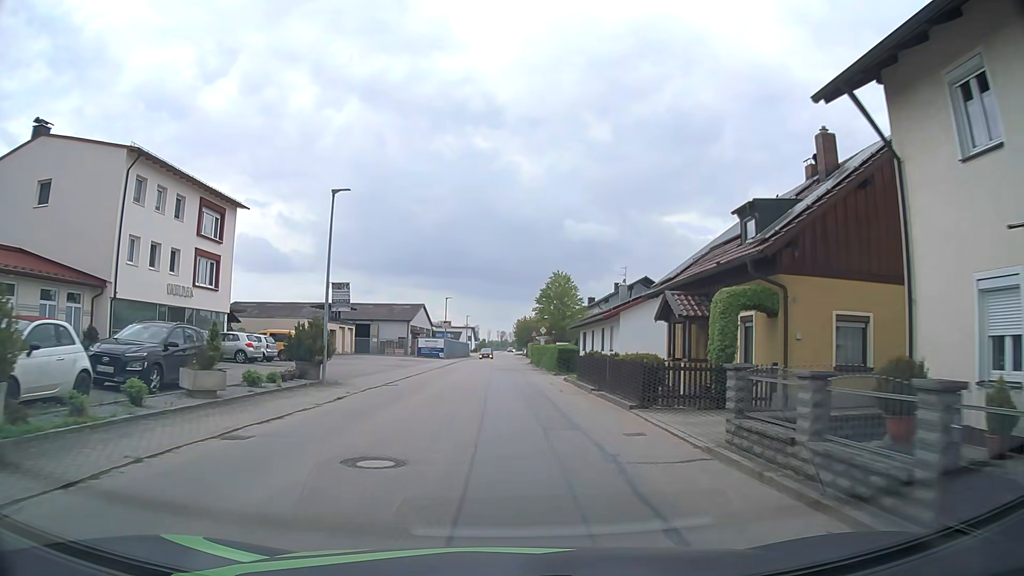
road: tertiary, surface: asphalt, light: Day
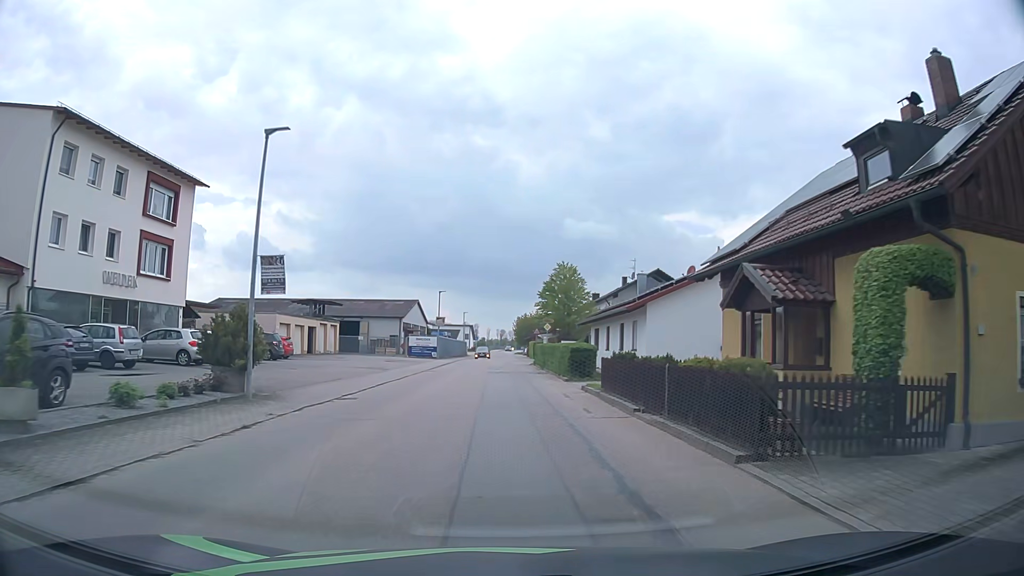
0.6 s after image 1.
(0.0, +6.4) m; 0°
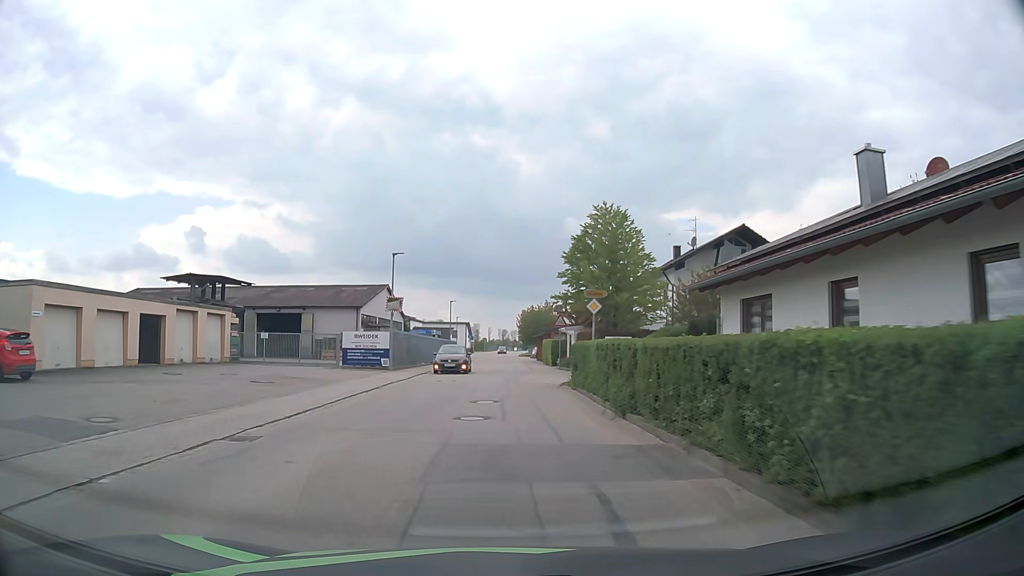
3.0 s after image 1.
(+0.1, +25.6) m; 0°
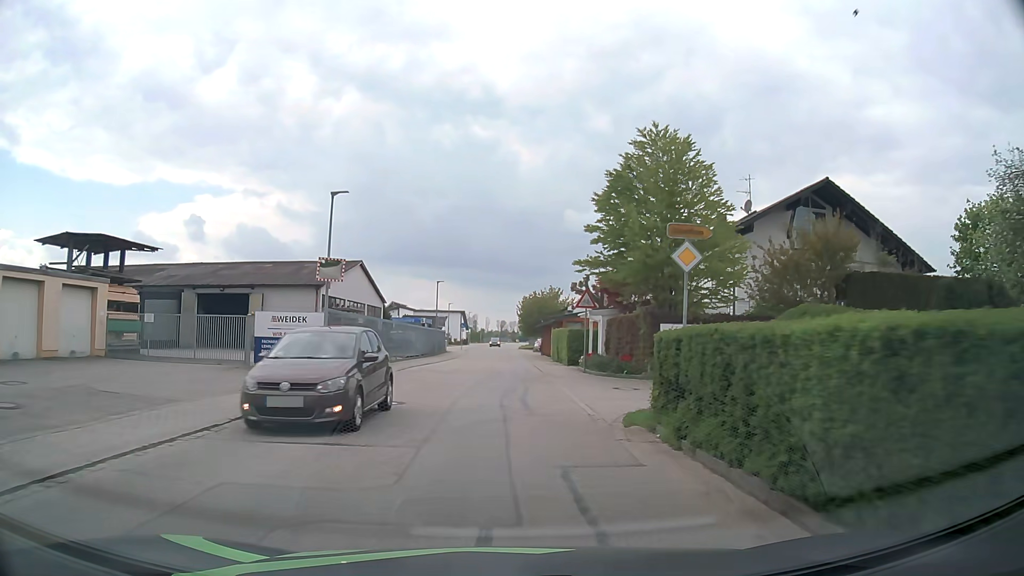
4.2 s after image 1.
(0.0, +12.7) m; 0°
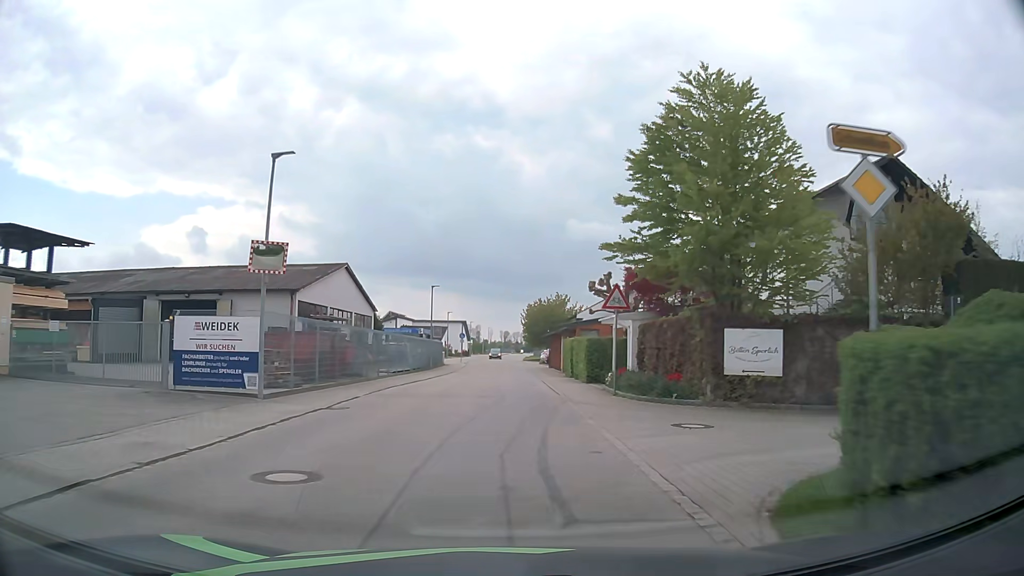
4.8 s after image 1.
(+0.1, +6.4) m; 0°
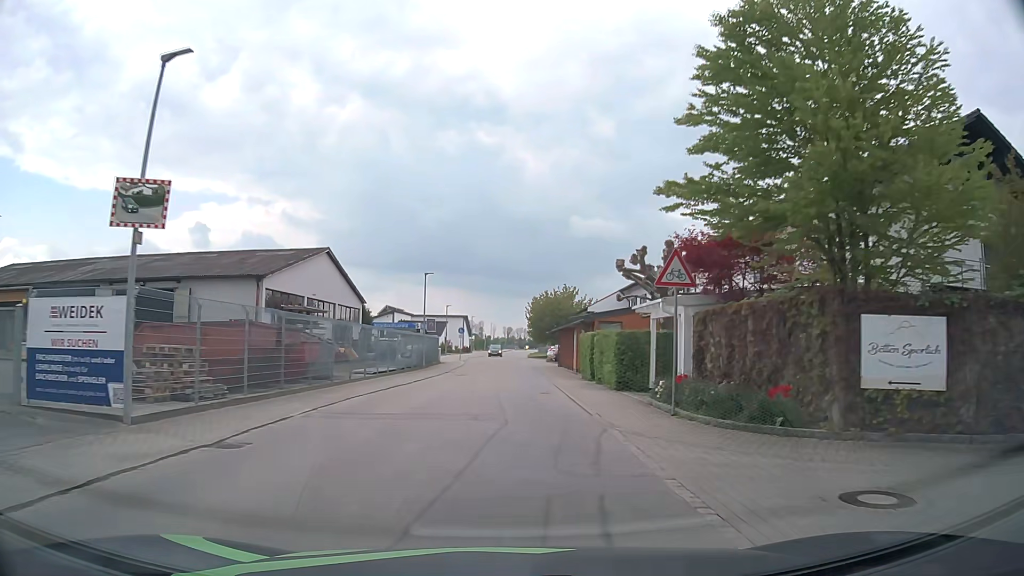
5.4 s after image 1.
(0.0, +6.4) m; 0°
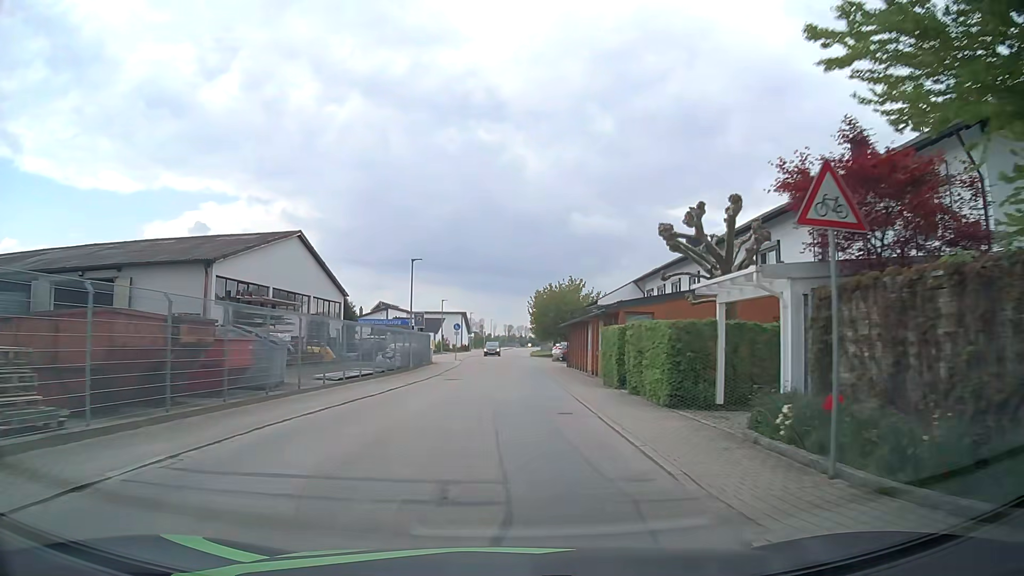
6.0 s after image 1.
(0.0, +6.5) m; 0°
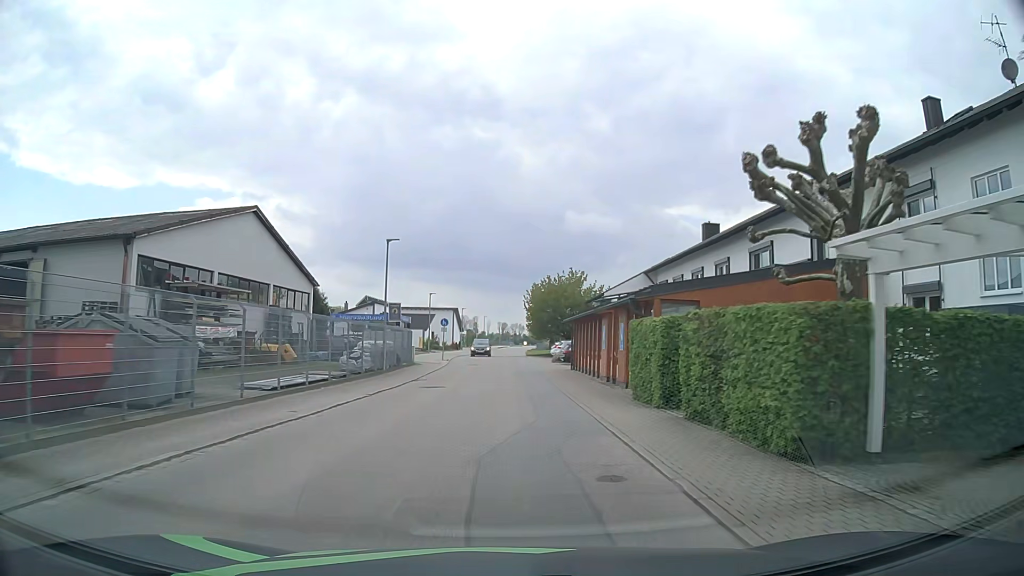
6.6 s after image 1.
(0.0, +6.5) m; 0°
(0, +10) (0, +20) (0, +30) (0, +40) (0, +50) (0, +60) (0, +70) (0, +80) (0, +90) (+1, +100) m
